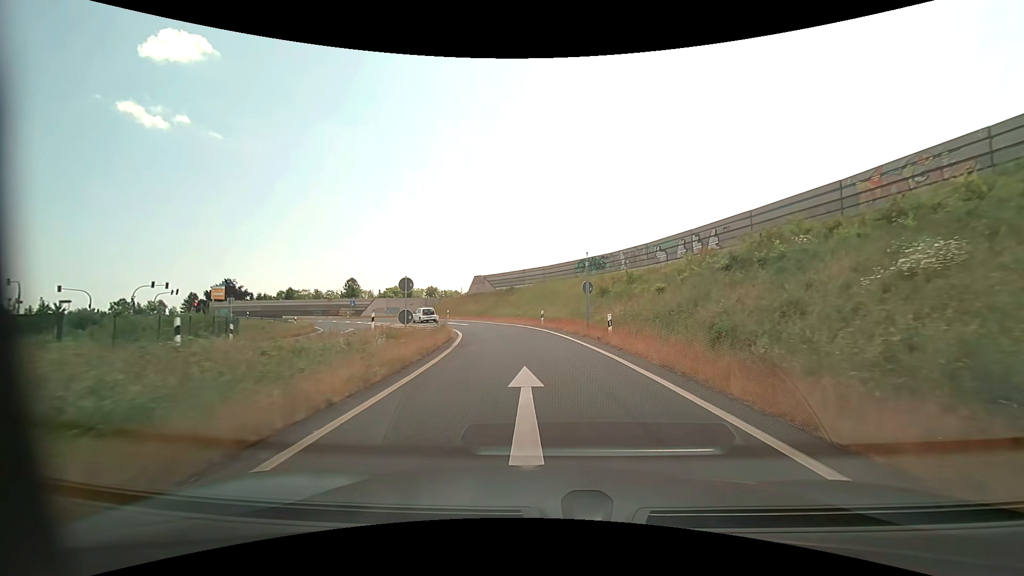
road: motorway_link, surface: asphalt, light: Day
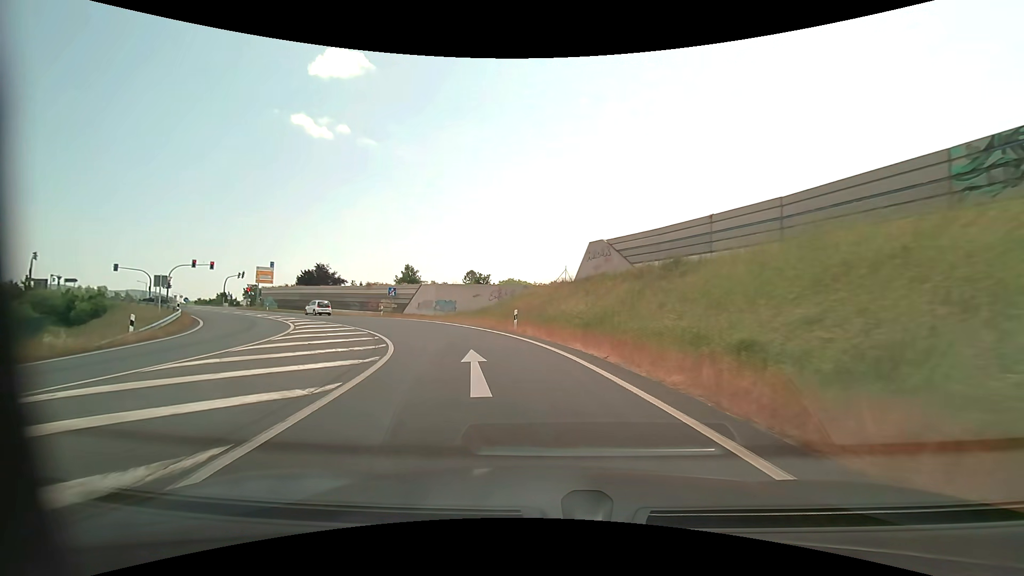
(-2.9, +34.0) m; -14°
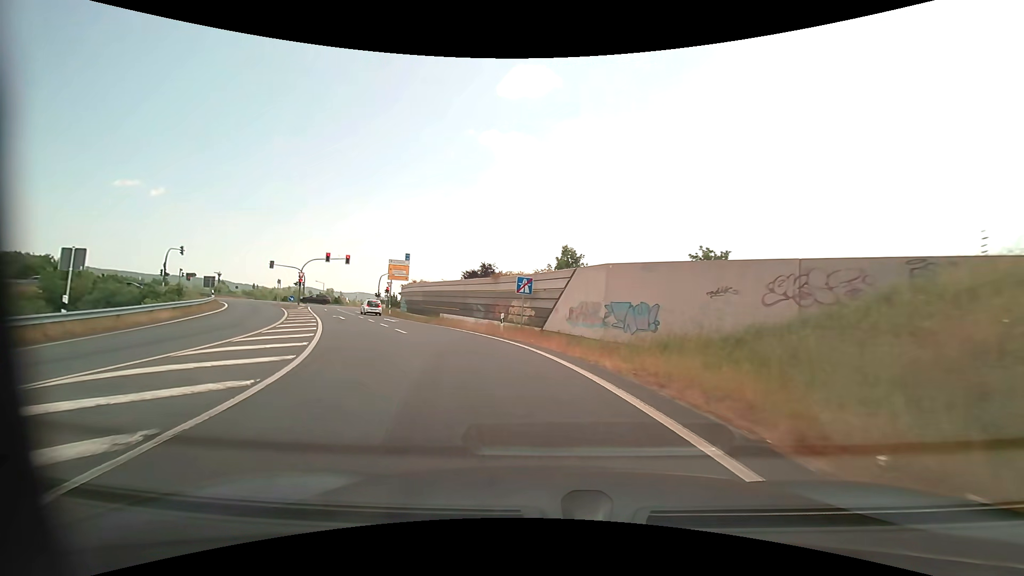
(-4.2, +23.9) m; -21°
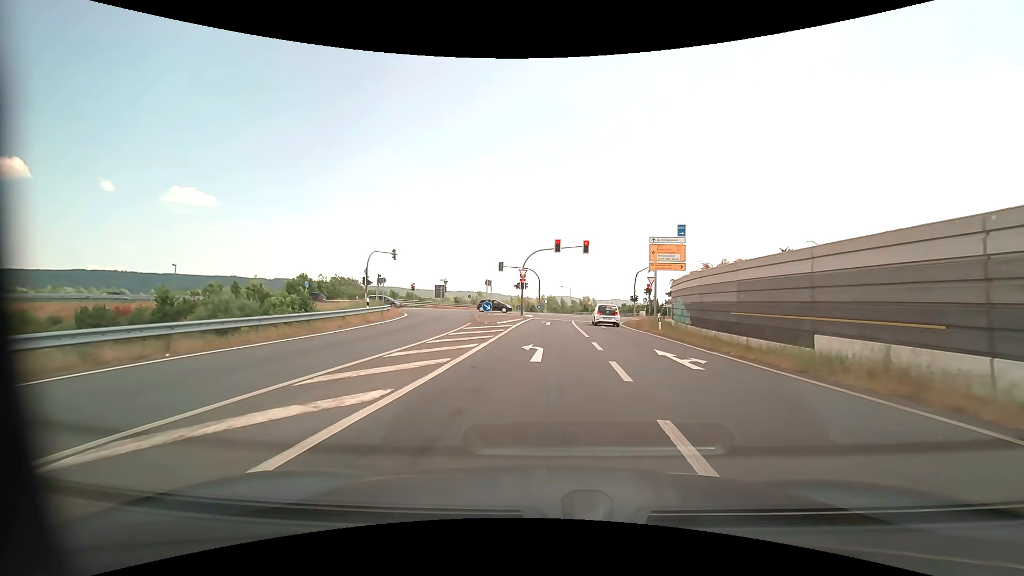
(-7.5, +24.3) m; -29°
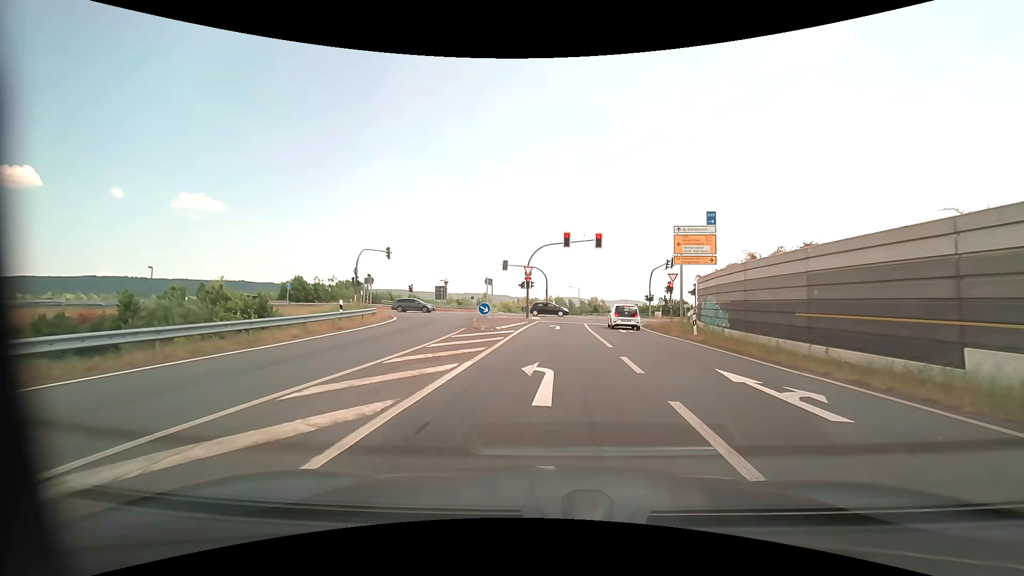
(0.0, +4.9) m; -1°
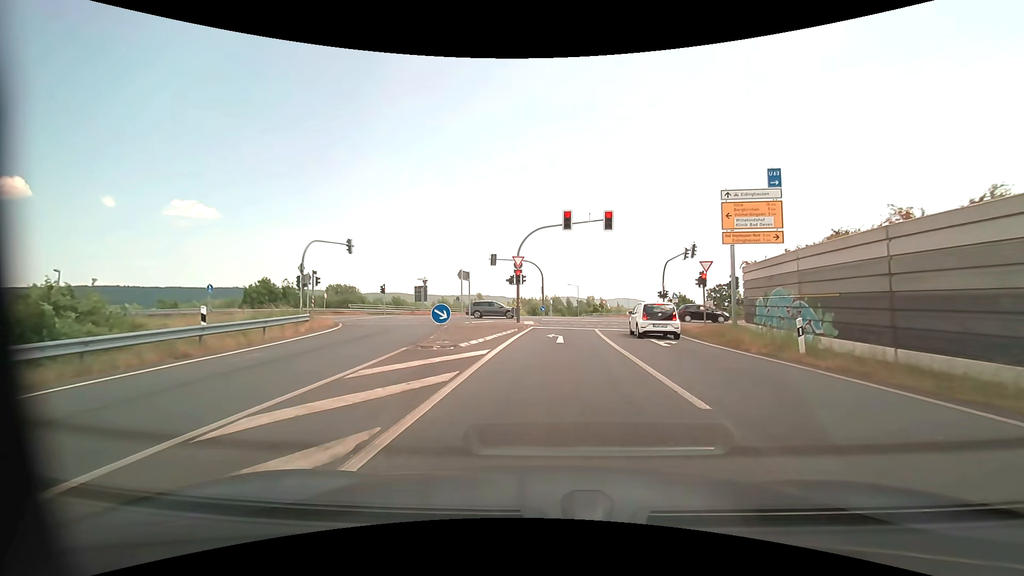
(0.0, +9.5) m; +1°
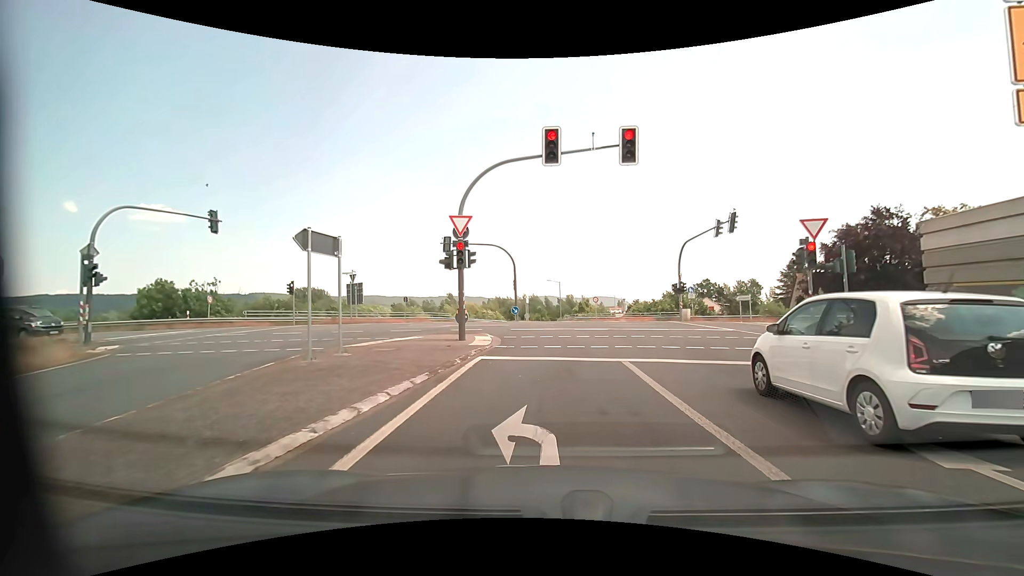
(+0.3, +15.1) m; +3°
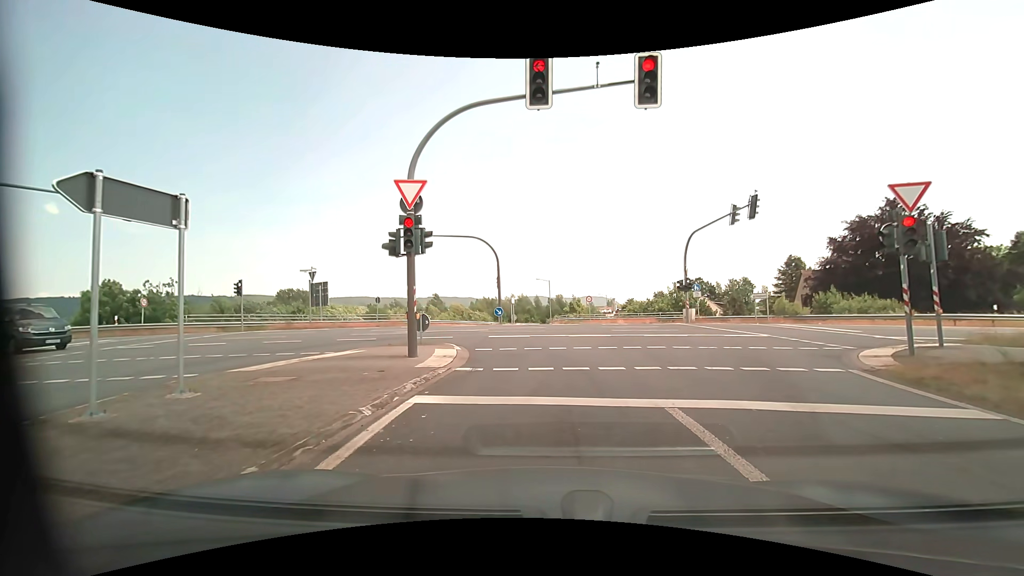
(0.0, +5.0) m; +1°
(0, +10) (0, +20) (-5, +28) (-15, +30) (-25, +30) (-35, +29) (-45, +29) (-55, +28) (-65, +27) (-75, +27) m
